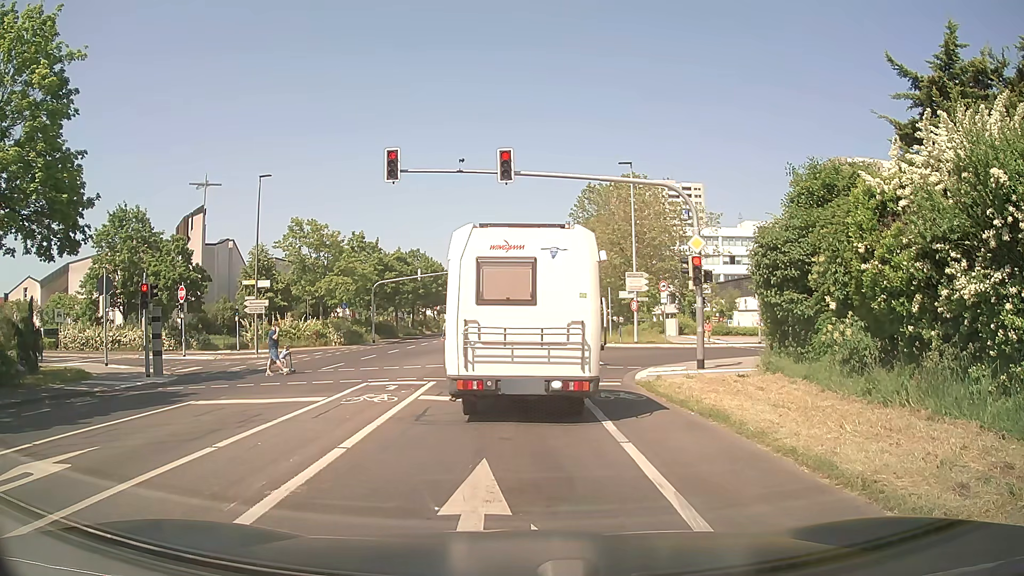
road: secondary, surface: asphalt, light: Day
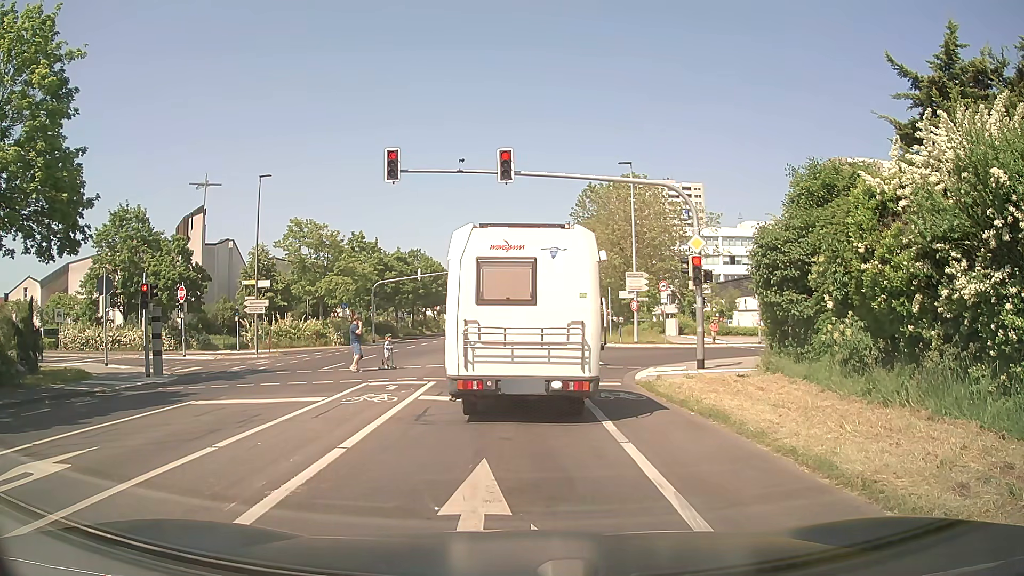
(0.0, 0.0) m; 0°
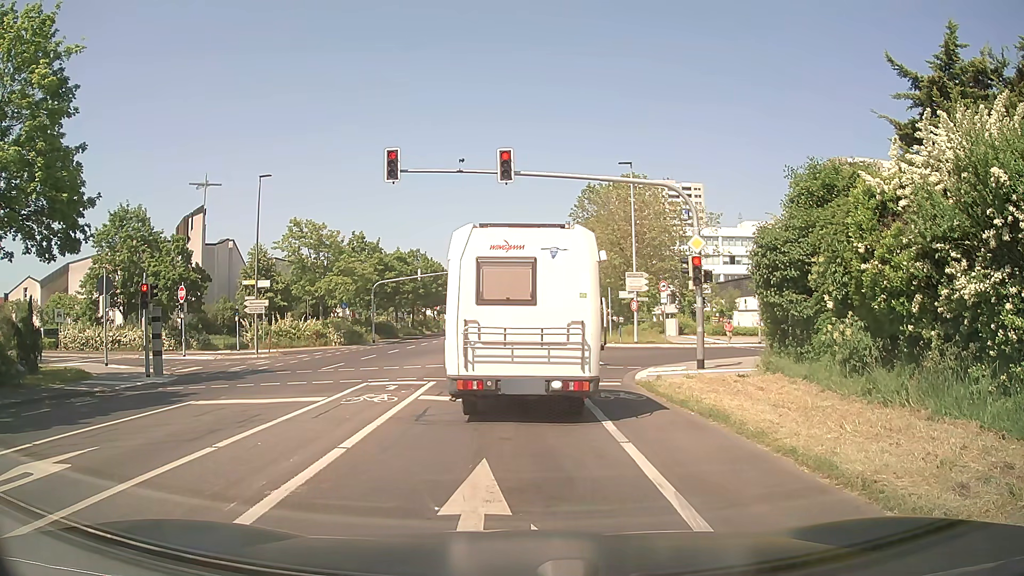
(0.0, 0.0) m; 0°
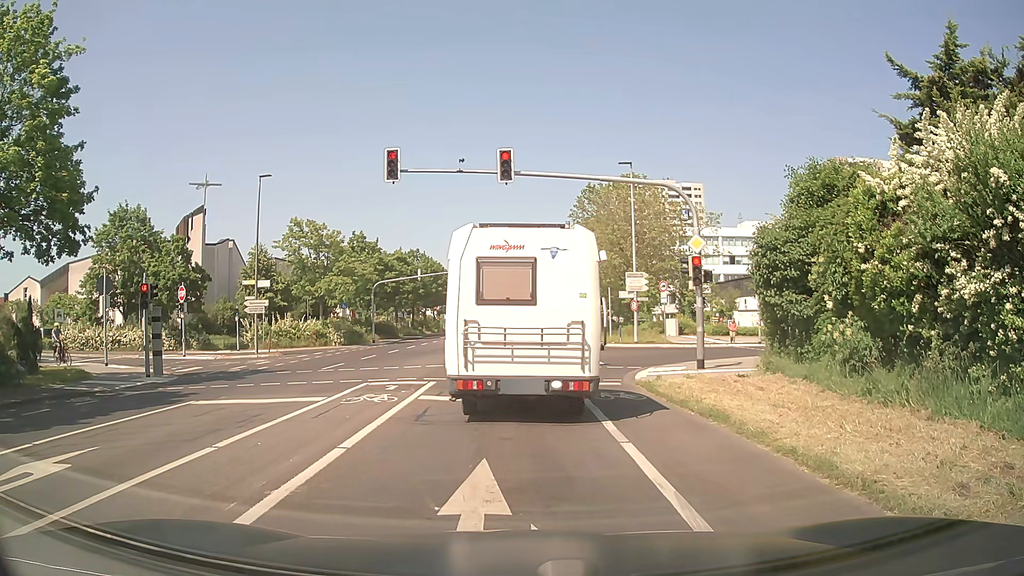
(0.0, 0.0) m; 0°
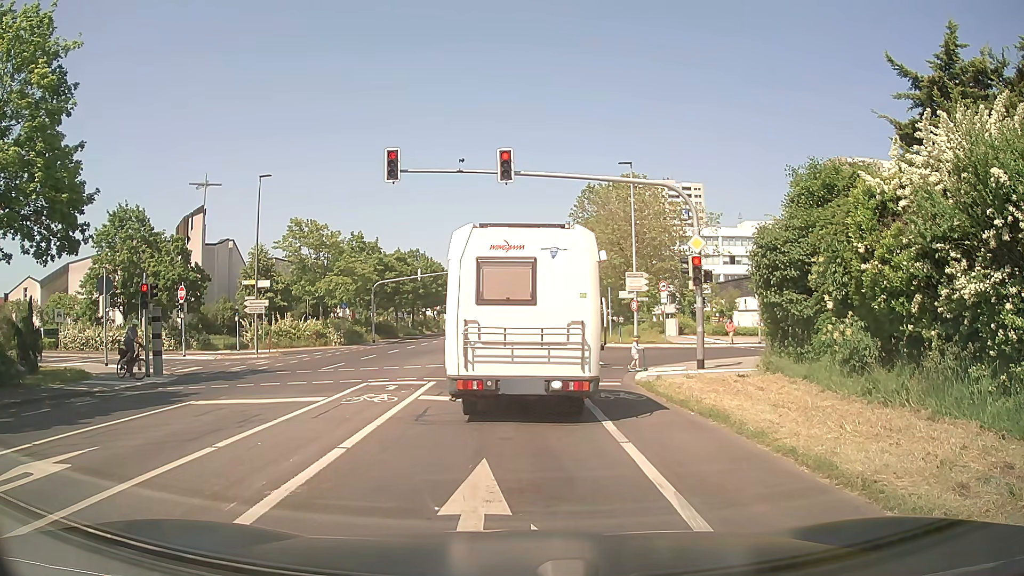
(0.0, 0.0) m; 0°
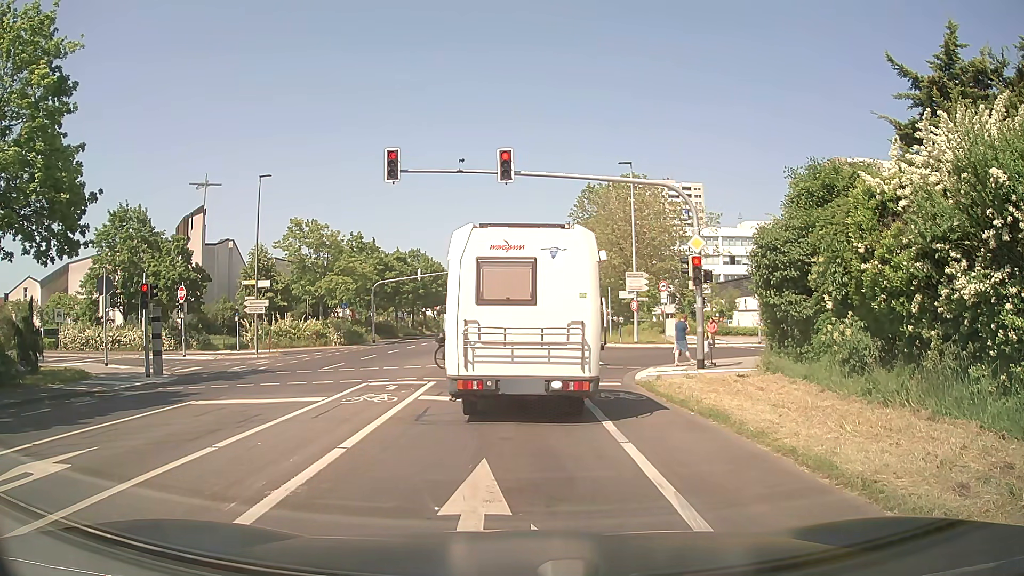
(0.0, 0.0) m; 0°
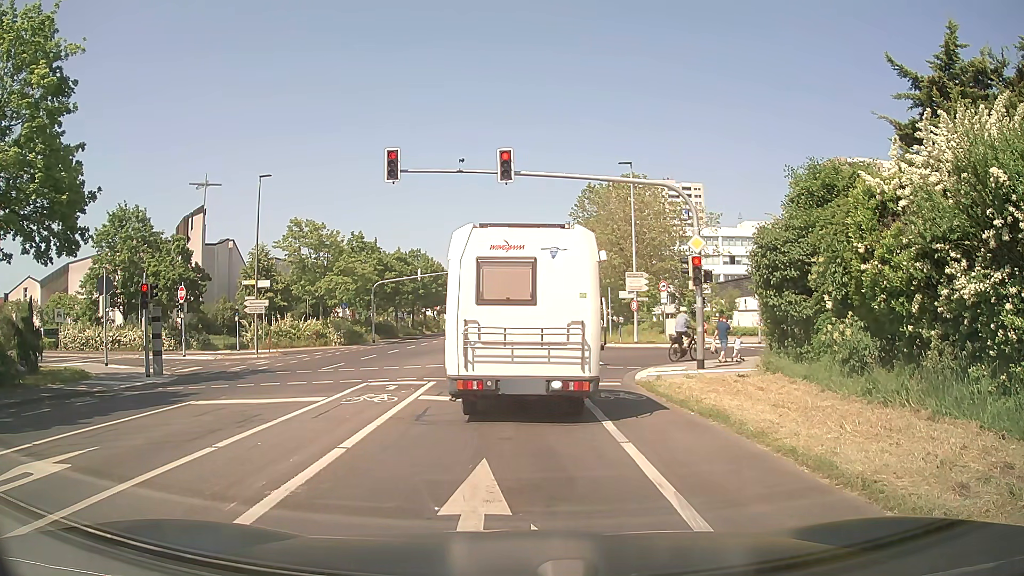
(0.0, 0.0) m; 0°
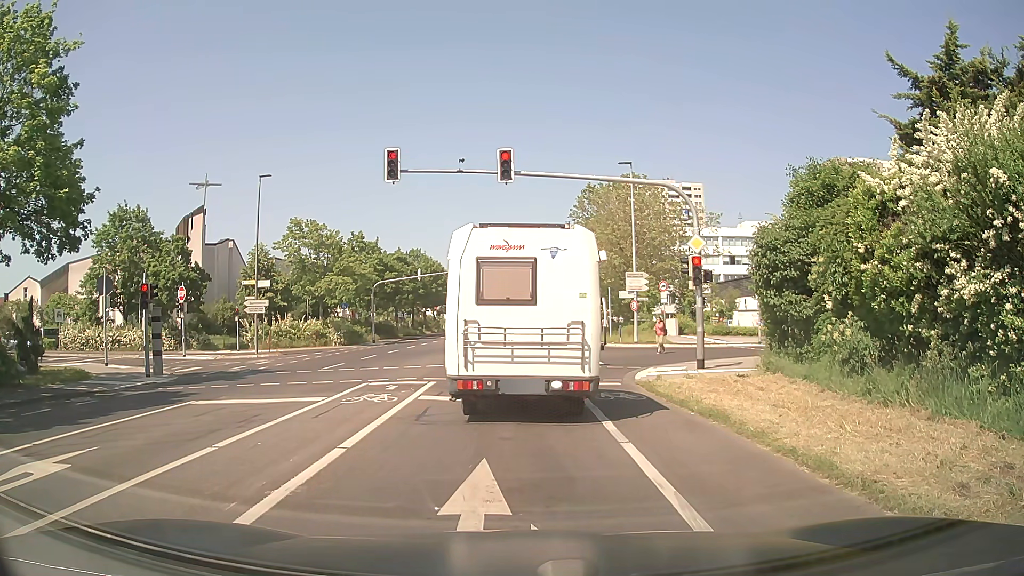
(0.0, 0.0) m; 0°
(0, +10) (0, +20) (0, +30) (0, +40) (0, +50) (-1, +60) (-1, +70) (-1, +80) (-1, +90) (-1, +100) m
